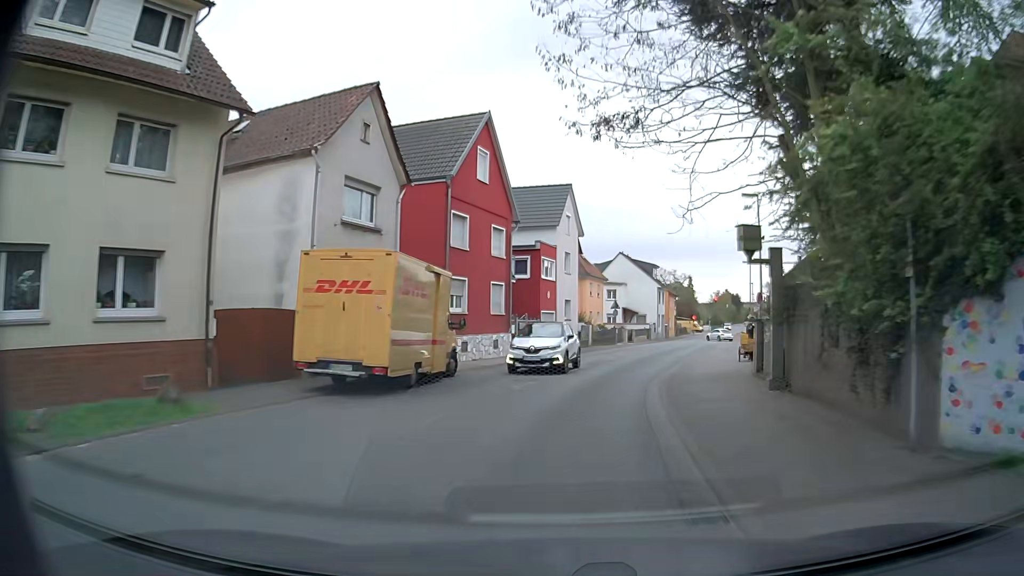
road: secondary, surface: asphalt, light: Day
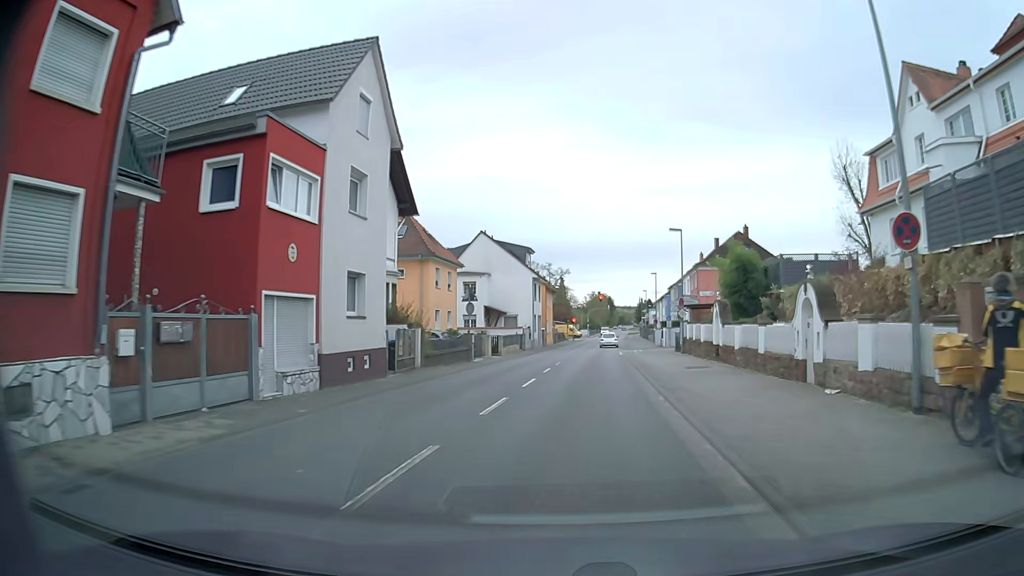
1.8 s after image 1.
(+2.1, +22.4) m; +11°
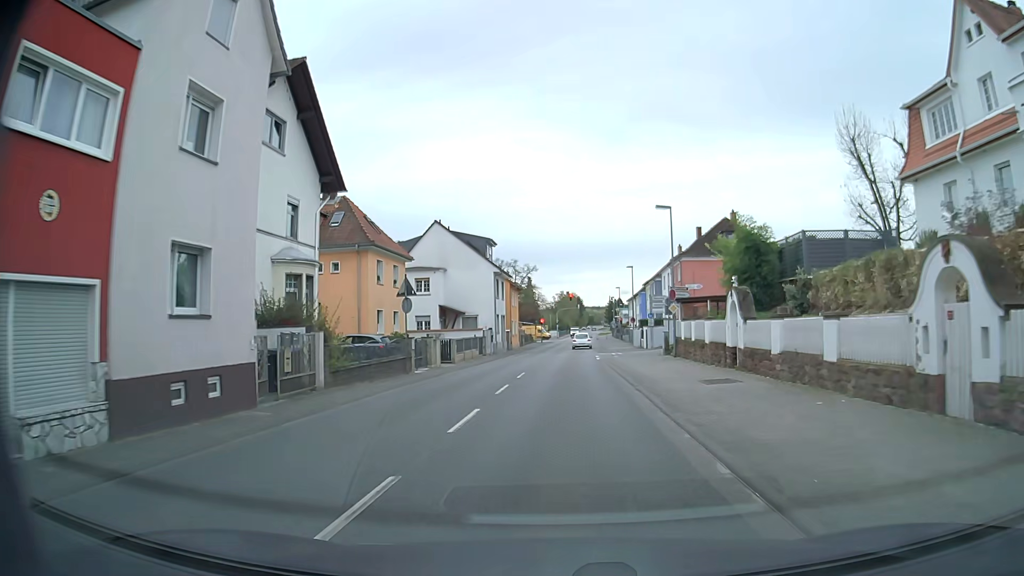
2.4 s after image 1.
(+0.2, +7.5) m; +3°
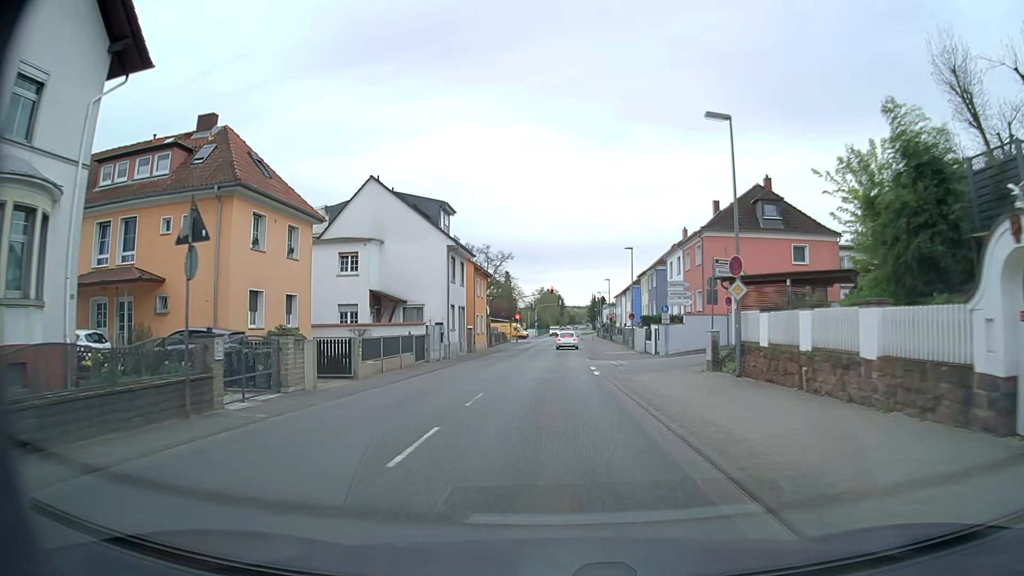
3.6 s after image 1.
(+0.2, +14.9) m; +1°
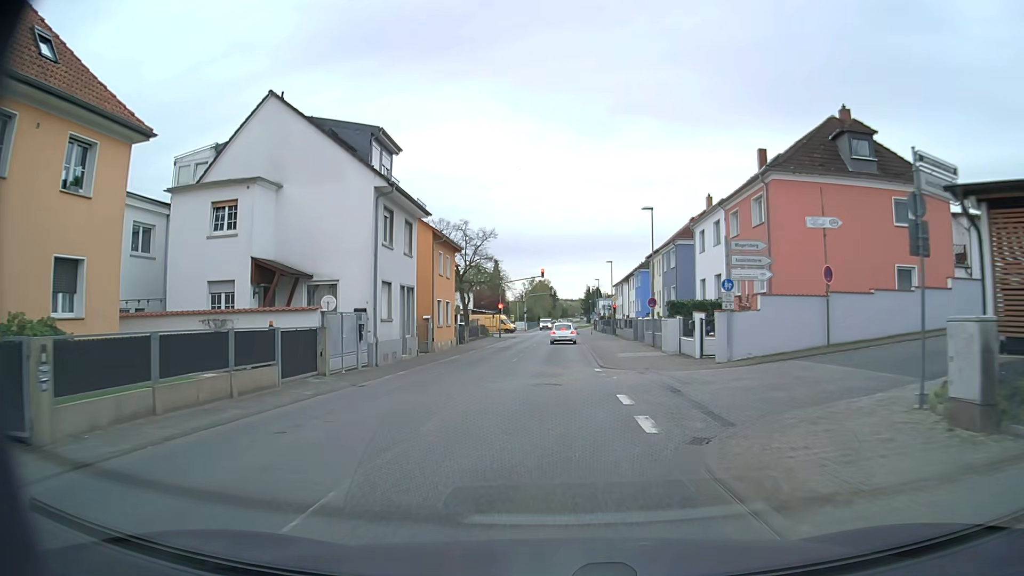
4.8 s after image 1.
(+0.1, +14.5) m; 0°
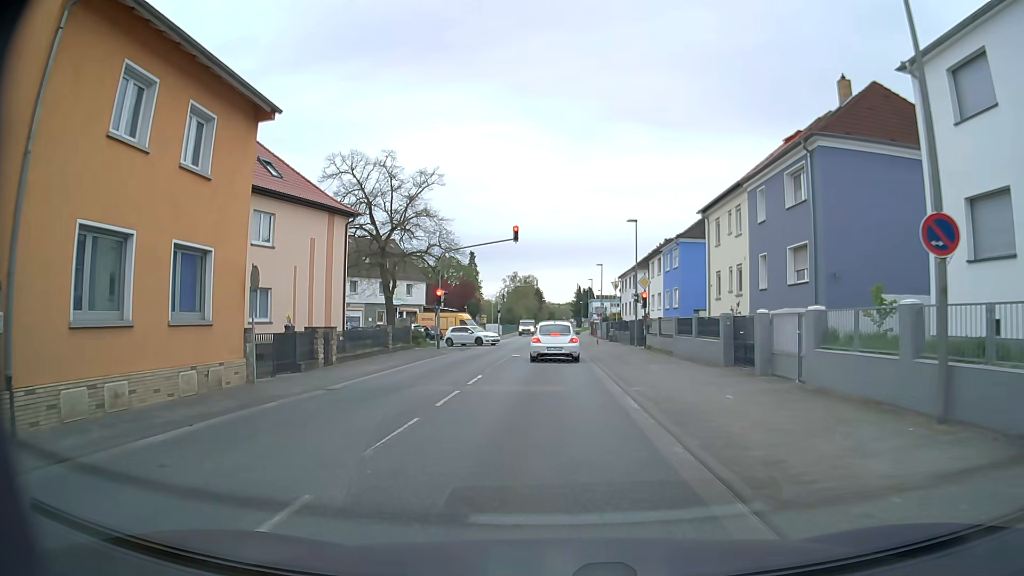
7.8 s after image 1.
(+0.4, +29.2) m; +1°
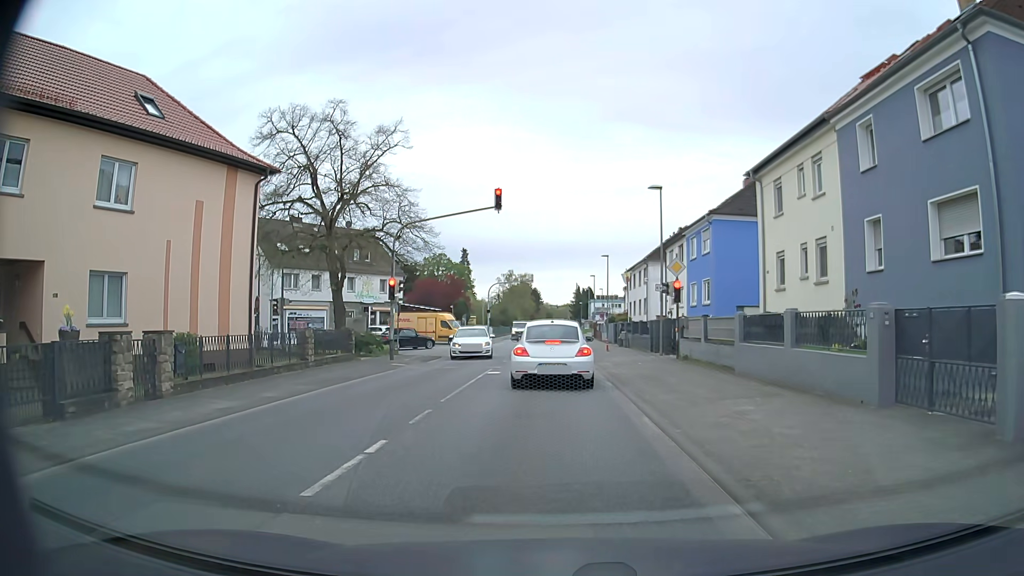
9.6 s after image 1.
(0.0, +10.1) m; 0°
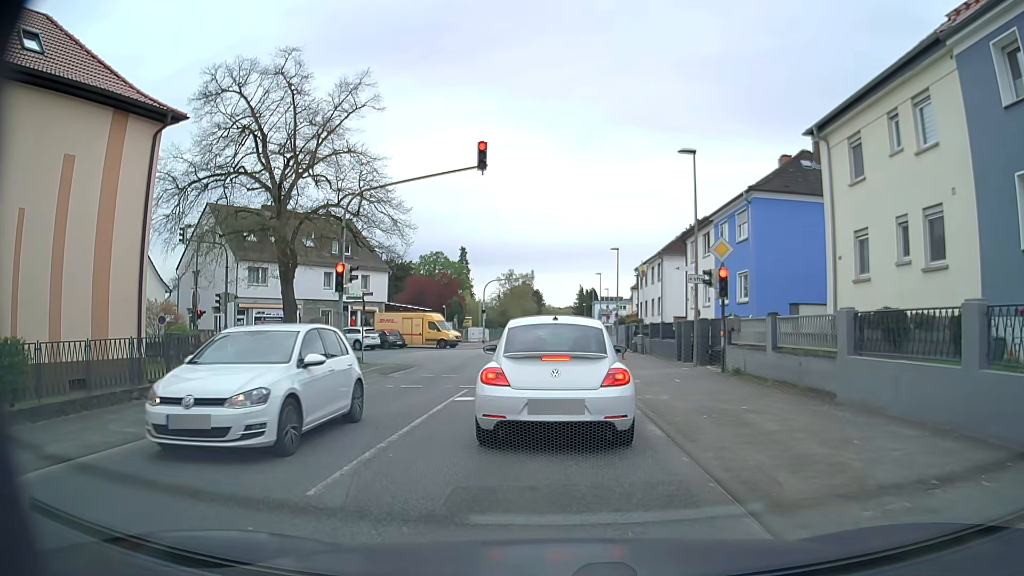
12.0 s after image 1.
(+0.1, +6.8) m; +2°
(0, +10) (-1, +20) (-1, +30) (-1, +40) (-1, +50) (-1, +60) (-2, +70) (-2, +80) (-2, +90) (-2, +100) m
